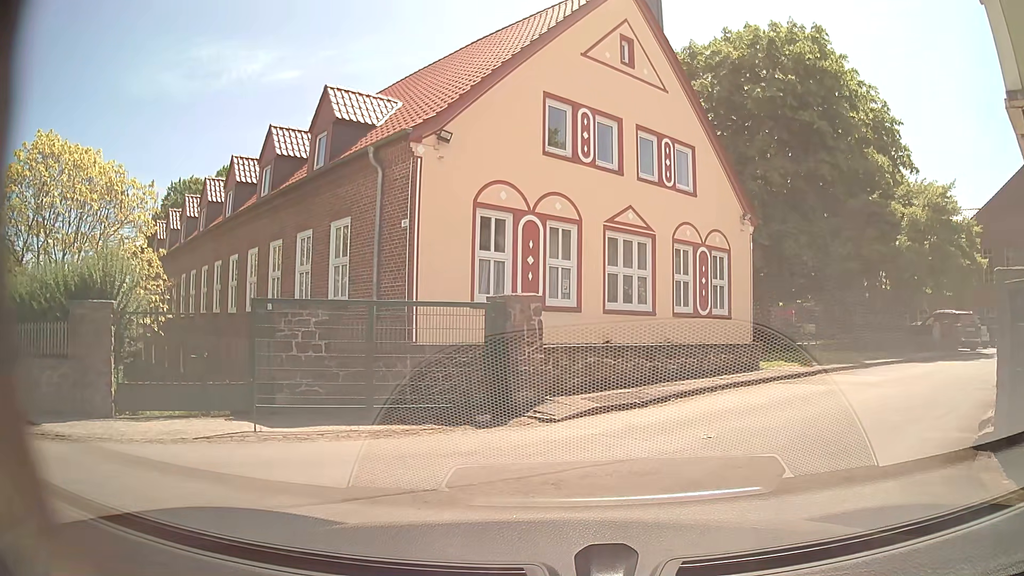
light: Day
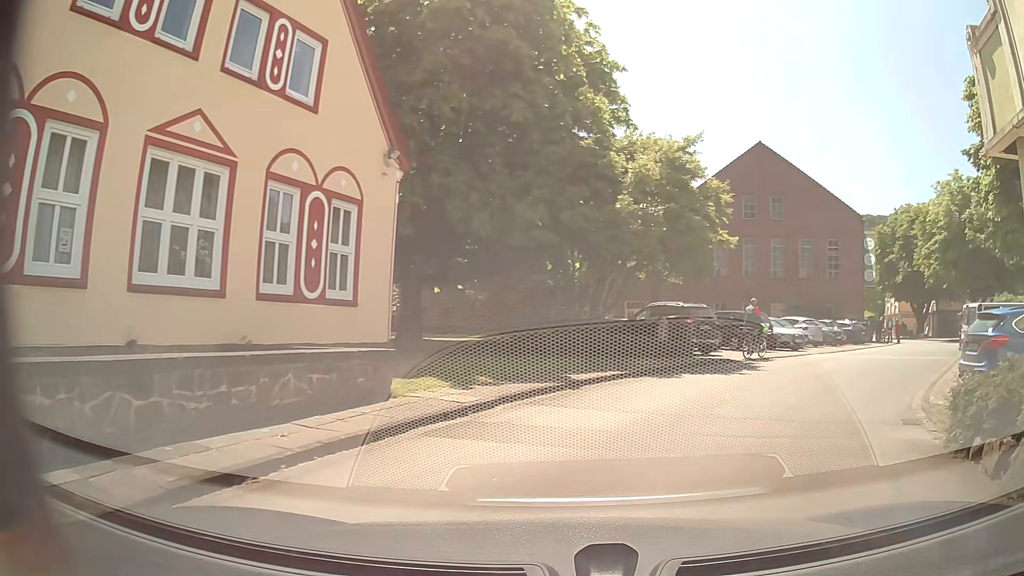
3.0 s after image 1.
(+1.7, +7.5) m; +30°
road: service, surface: asphalt
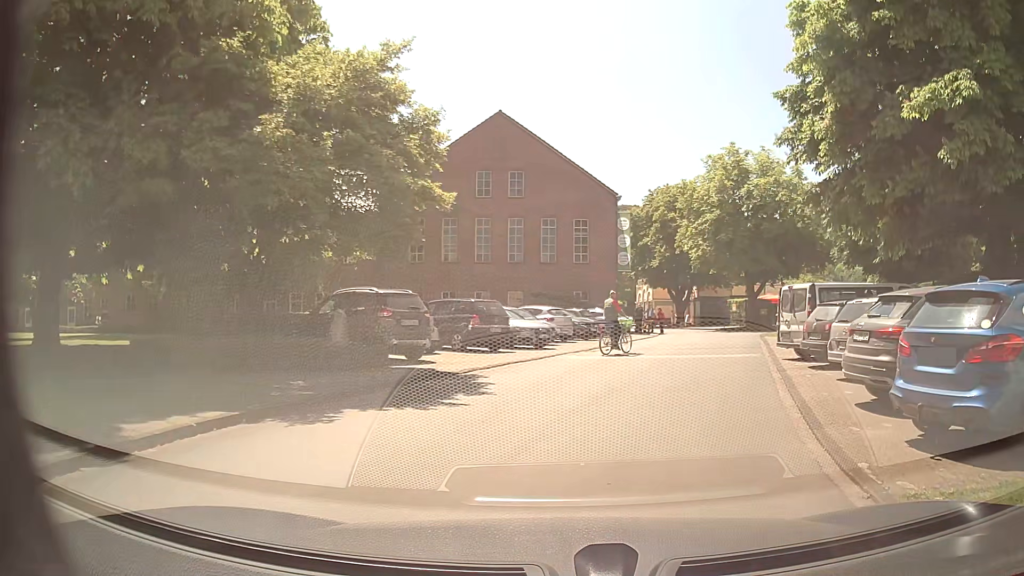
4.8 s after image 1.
(+1.3, +6.7) m; +20°
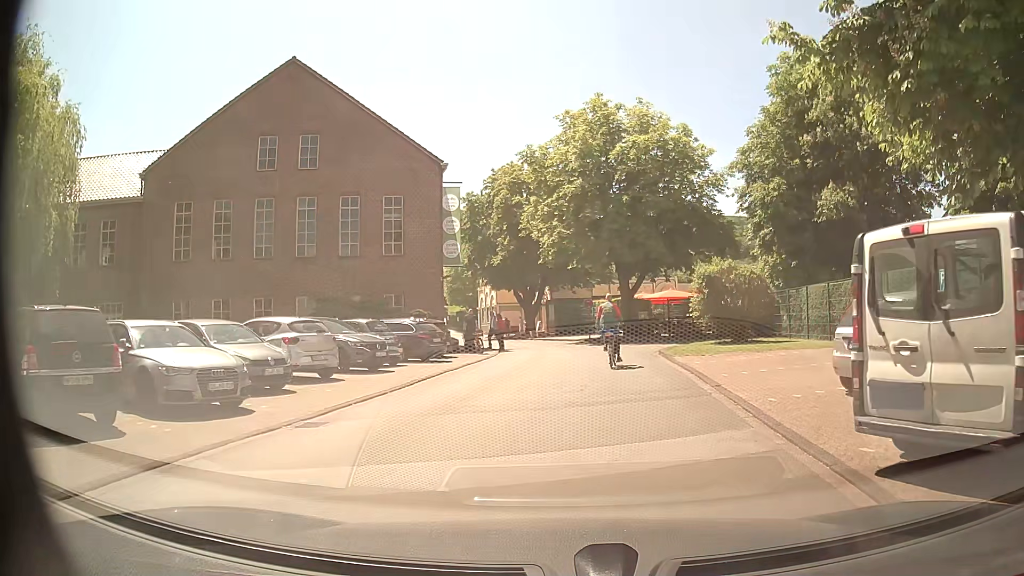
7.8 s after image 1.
(+2.3, +13.1) m; +13°
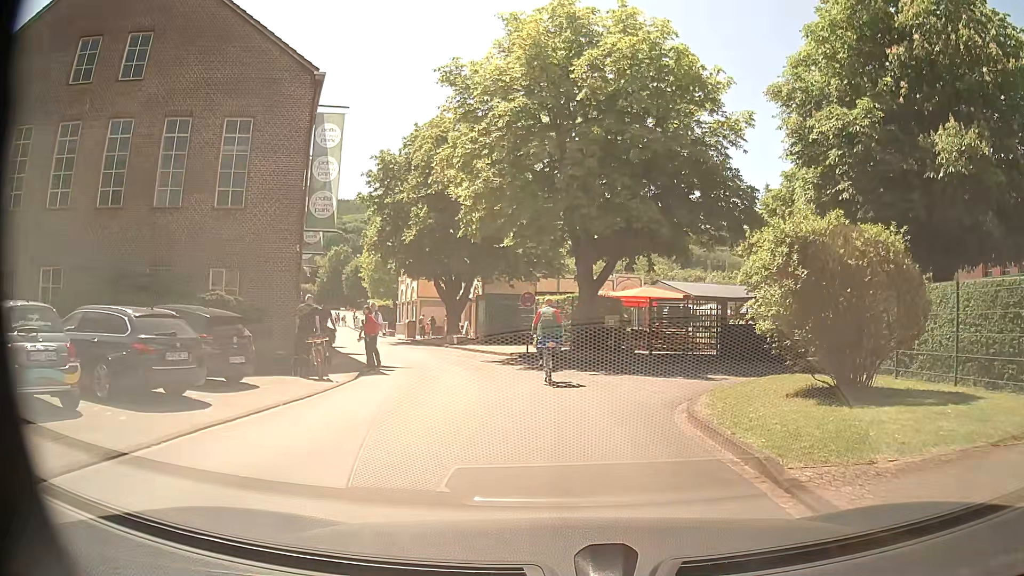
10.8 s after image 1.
(+0.8, +13.7) m; +4°
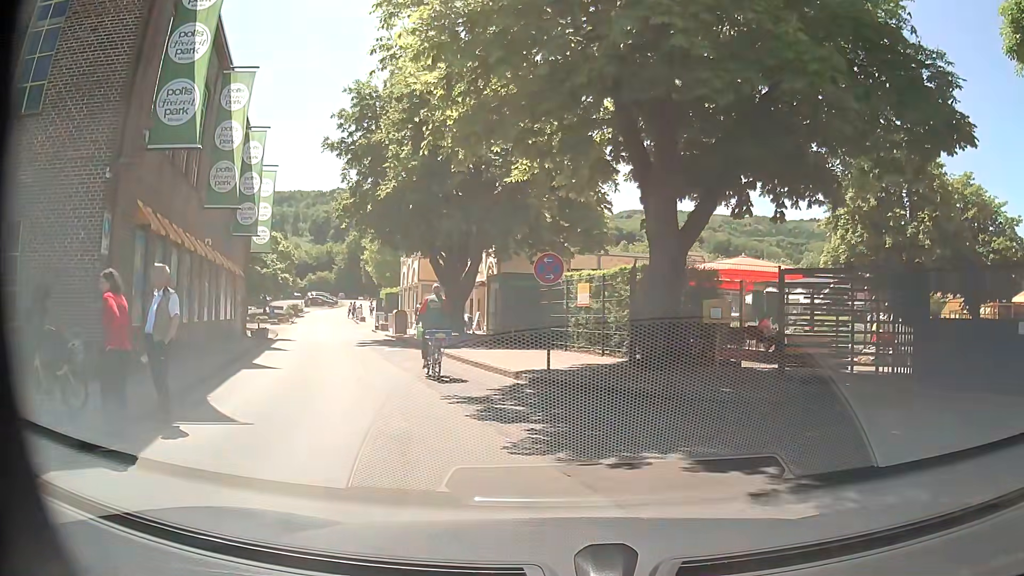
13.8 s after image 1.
(+0.1, +12.1) m; -3°
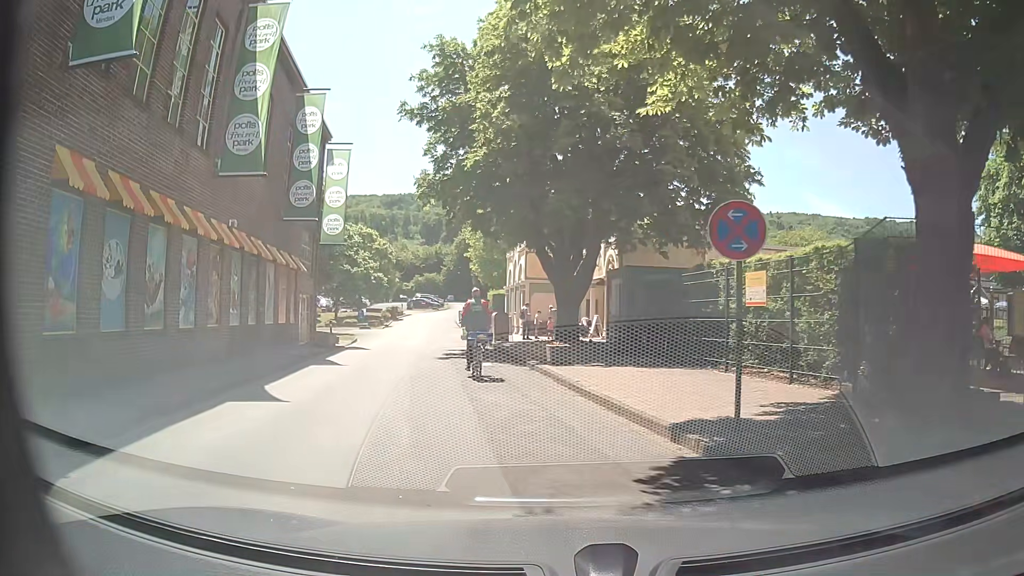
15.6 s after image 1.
(-0.4, +6.1) m; -9°
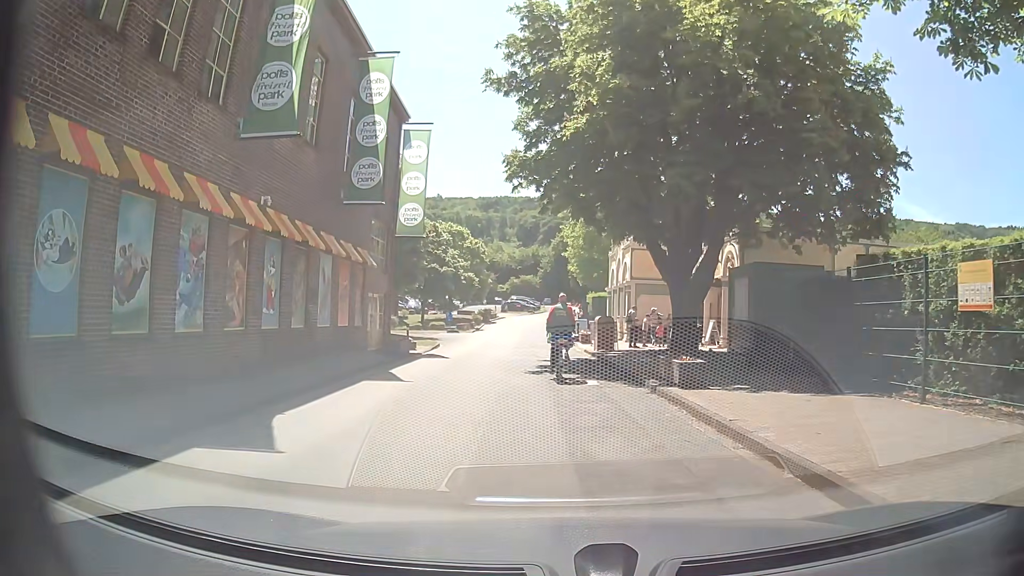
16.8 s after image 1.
(-0.3, +4.0) m; -9°
